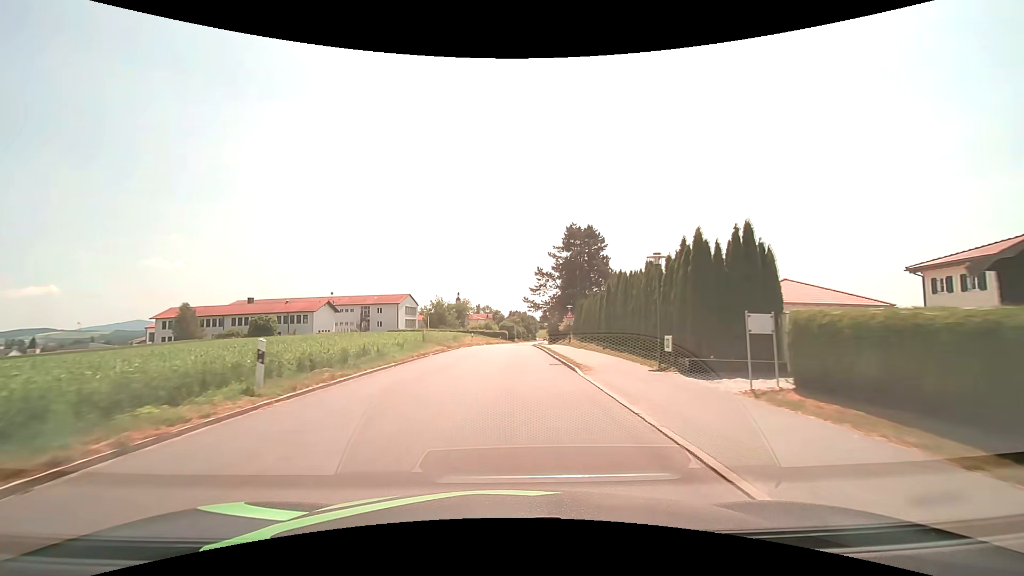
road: tertiary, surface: asphalt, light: Day
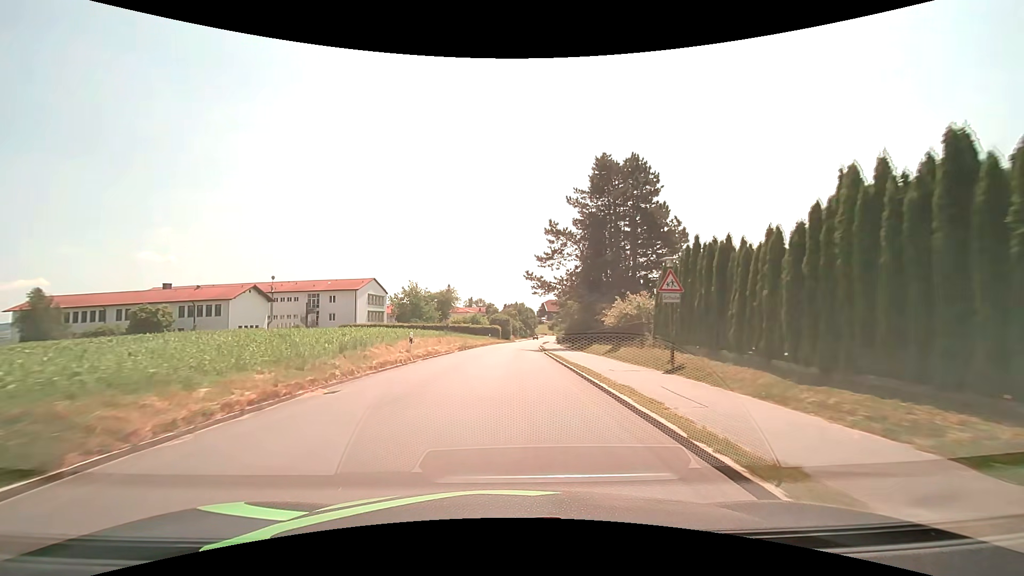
(+0.3, +30.7) m; +1°
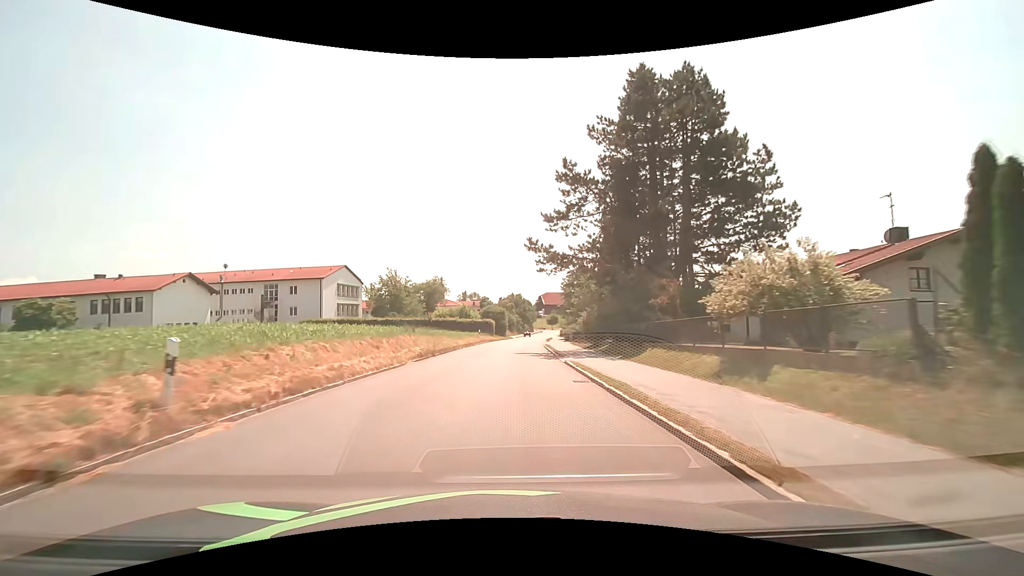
(+0.1, +15.4) m; +1°
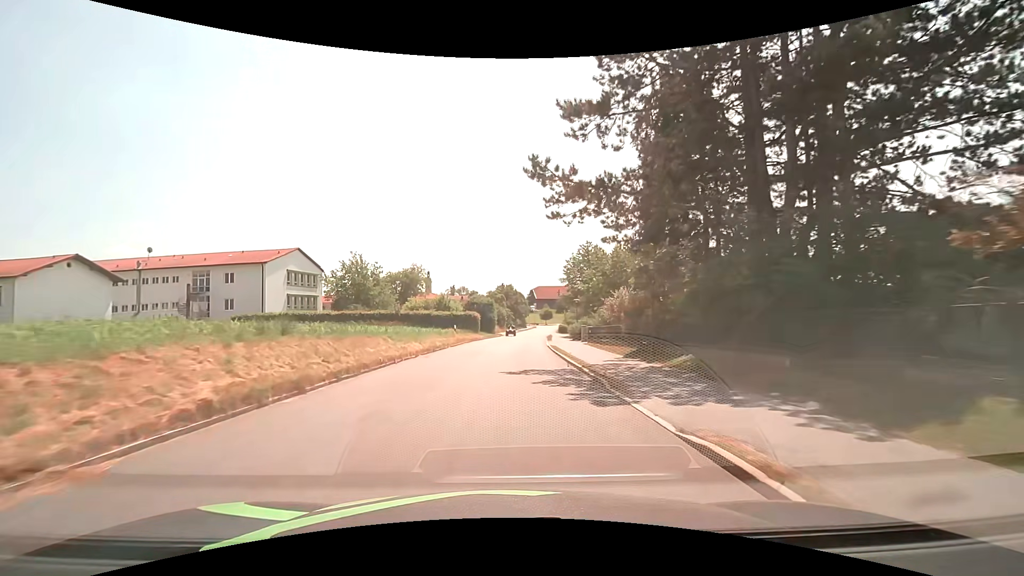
(+0.1, +15.5) m; +1°
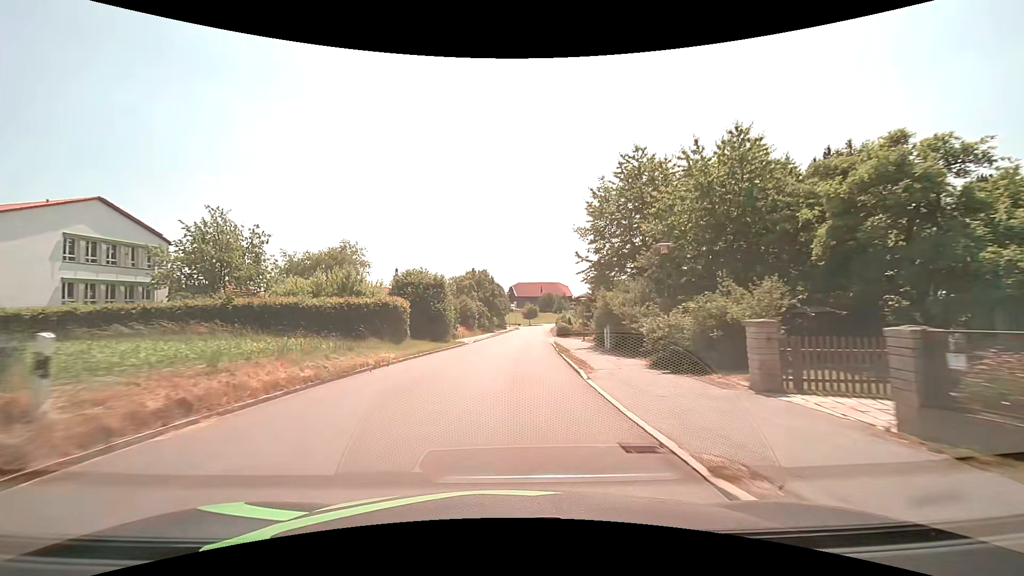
(+0.7, +31.0) m; +2°
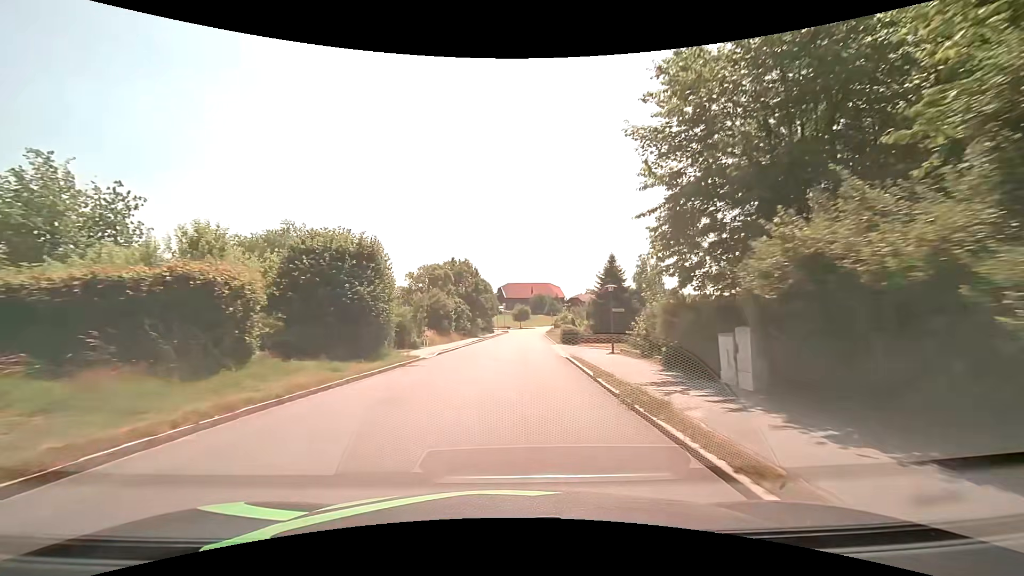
(+0.2, +15.3) m; +1°
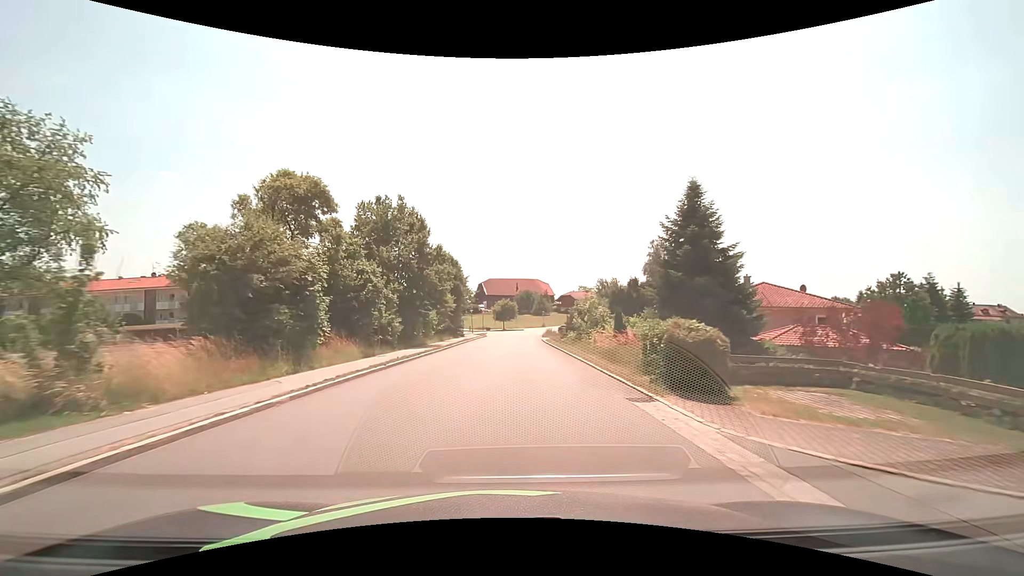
(+0.6, +30.5) m; +2°
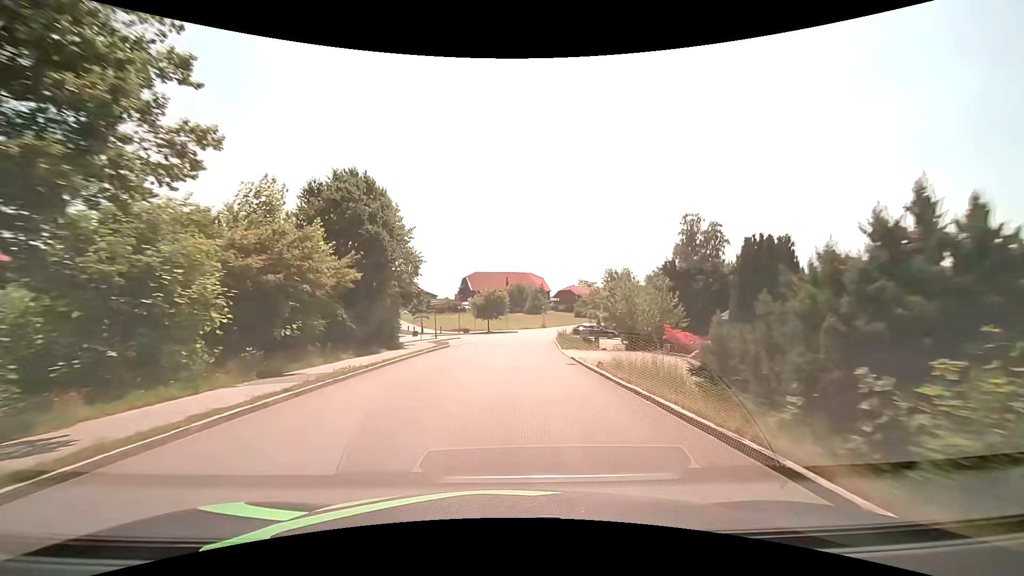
(+0.2, +30.4) m; +2°
(0, +10) (0, +20) (0, +30) (+1, +40) (+2, +50) (+4, +60) (+6, +69) (+9, +79) (+13, +88) (+17, +97) m
